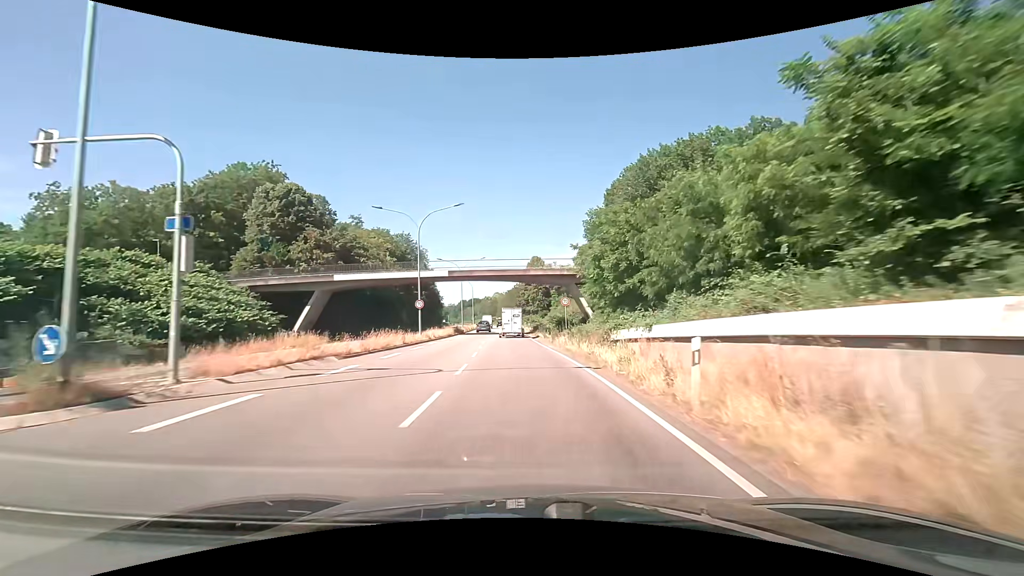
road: primary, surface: asphalt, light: Day
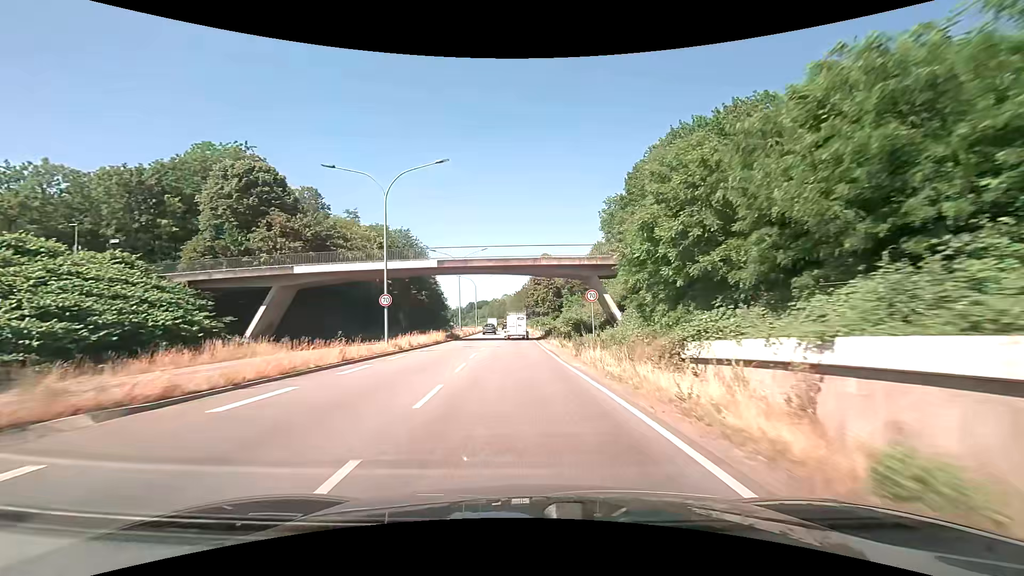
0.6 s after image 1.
(-0.1, +10.5) m; -1°
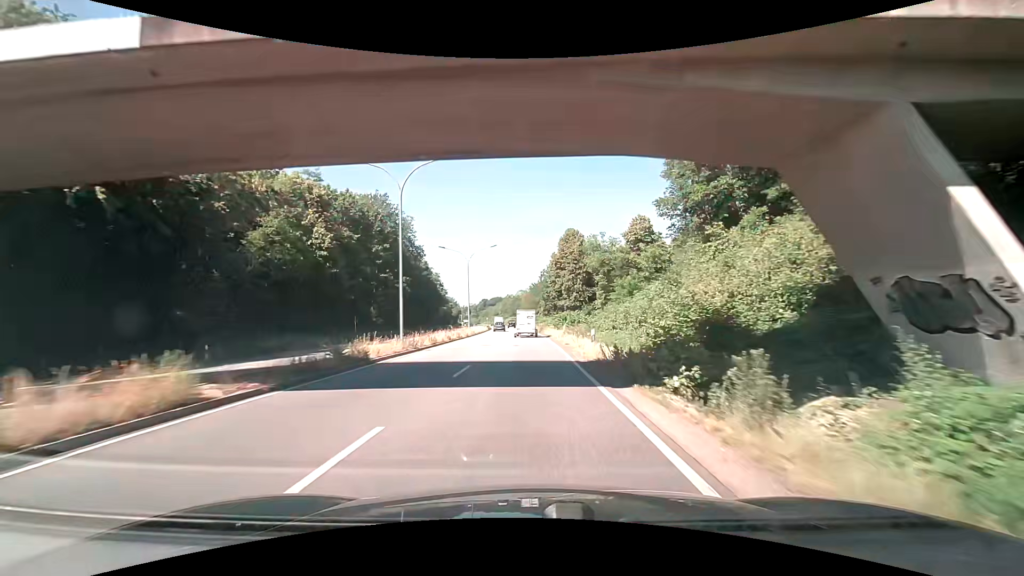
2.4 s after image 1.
(-0.9, +31.7) m; -2°
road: trunk
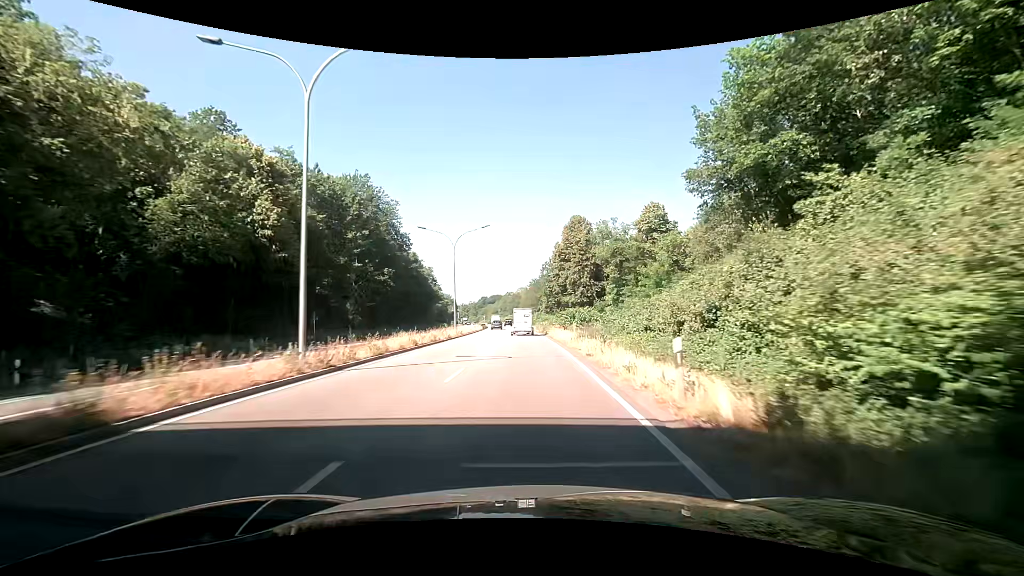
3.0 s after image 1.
(0.0, +10.7) m; +1°
(0, +10) (0, +20) (-1, +30) (-1, +40) (-1, +50) (-2, +60) (-2, +70) (-3, +80) (-4, +90) (-4, +100) m
